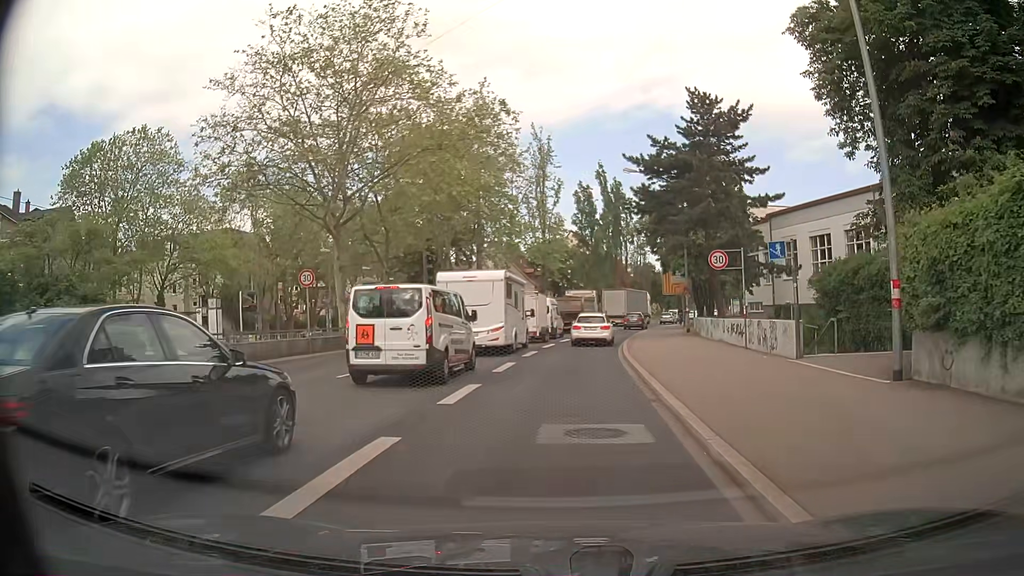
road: primary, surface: asphalt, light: Day
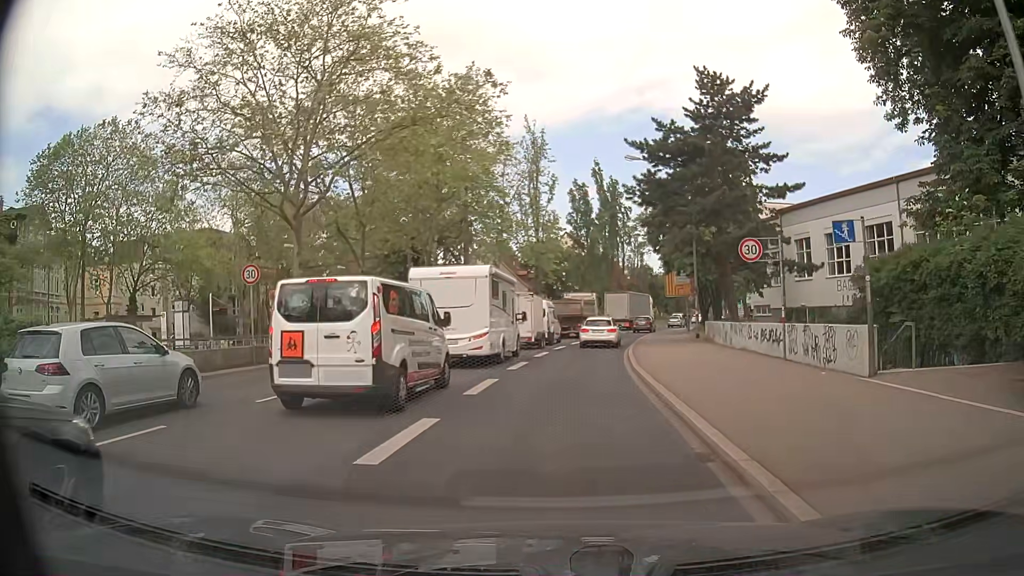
(0.0, +4.2) m; 0°
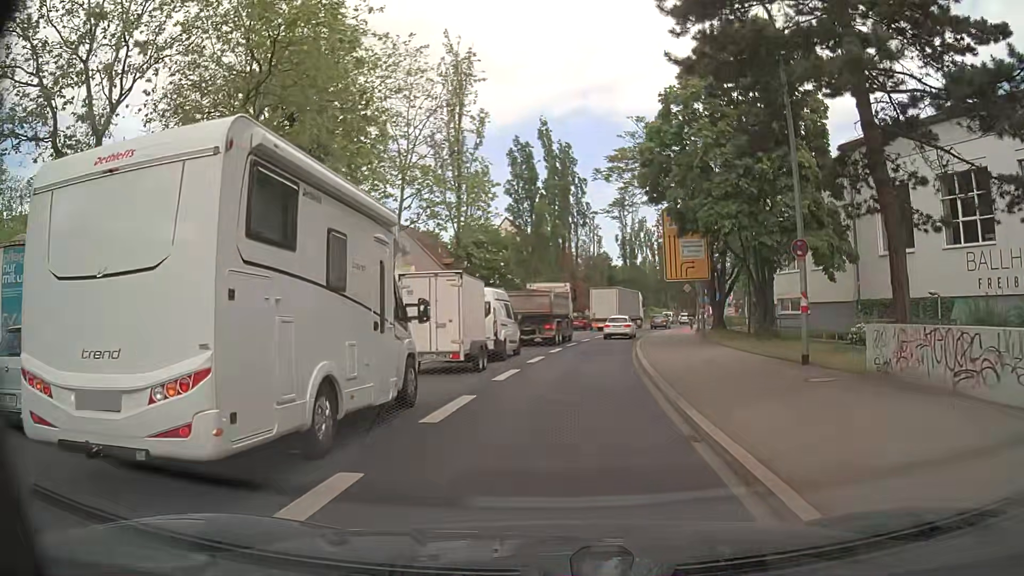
(+0.9, +21.4) m; +5°
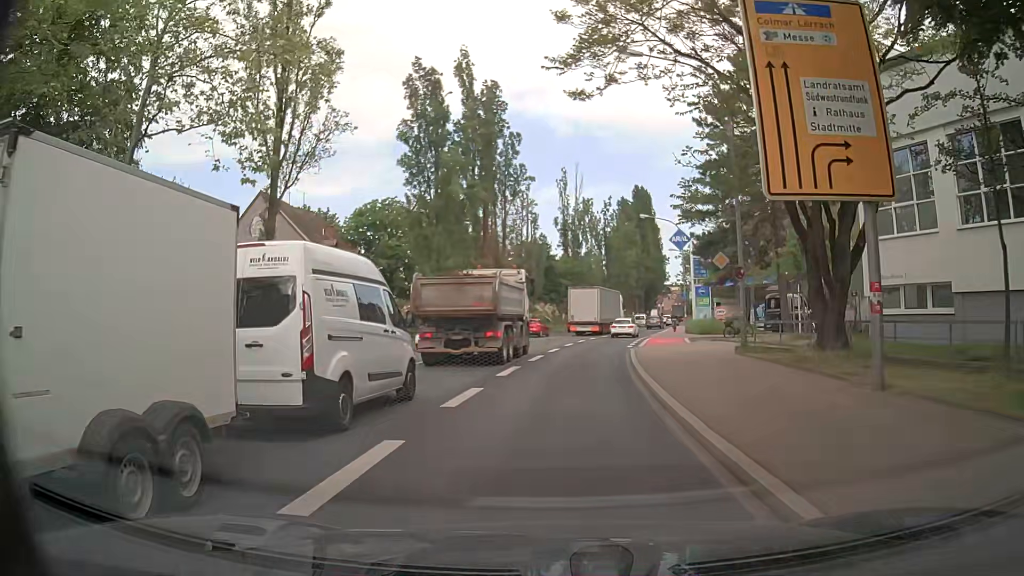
(+1.2, +22.0) m; +6°
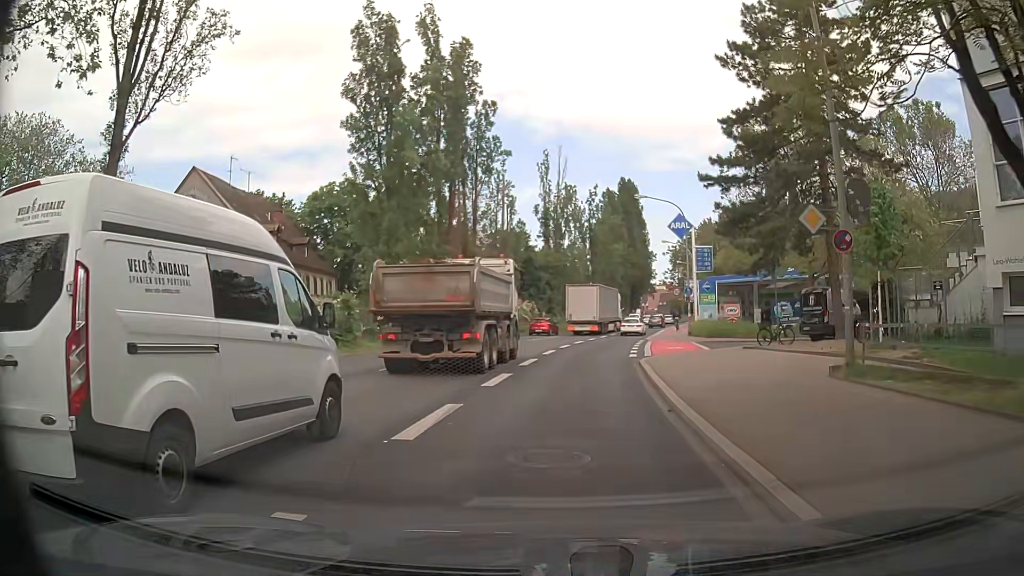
(+0.1, +8.9) m; +2°
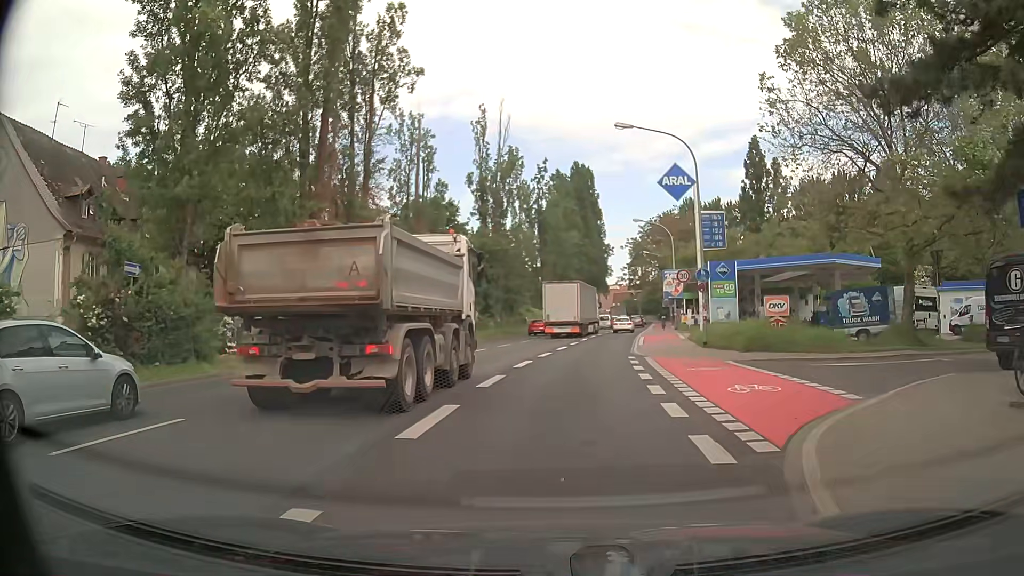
(+0.5, +17.8) m; +4°
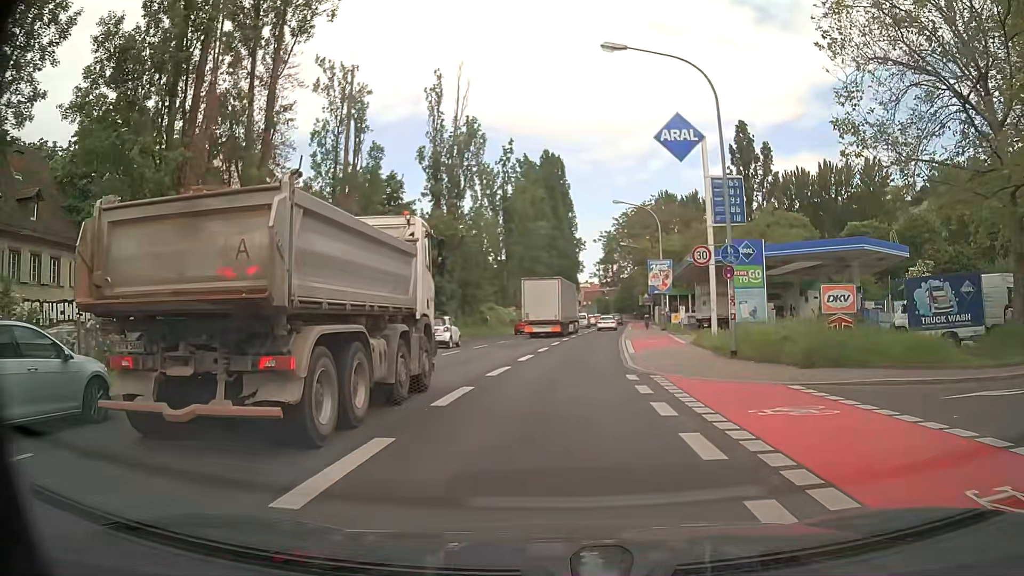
(+0.2, +8.9) m; +3°
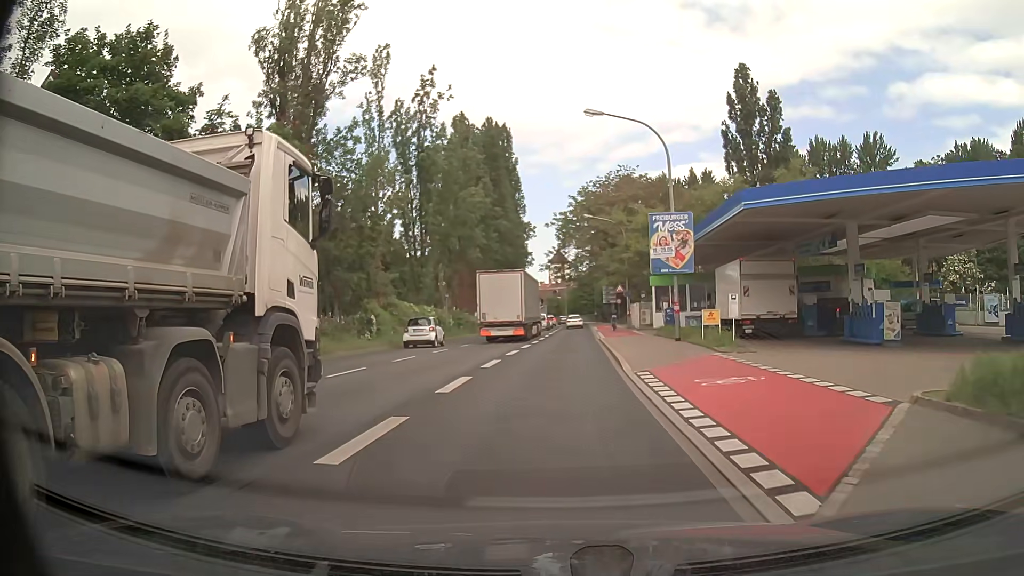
(+0.6, +22.4) m; +4°
(0, +10) (0, +20) (0, +30) (0, +40) (+1, +50) (+1, +60) (+1, +70) (+1, +80) (+1, +90) (+1, +100) m
